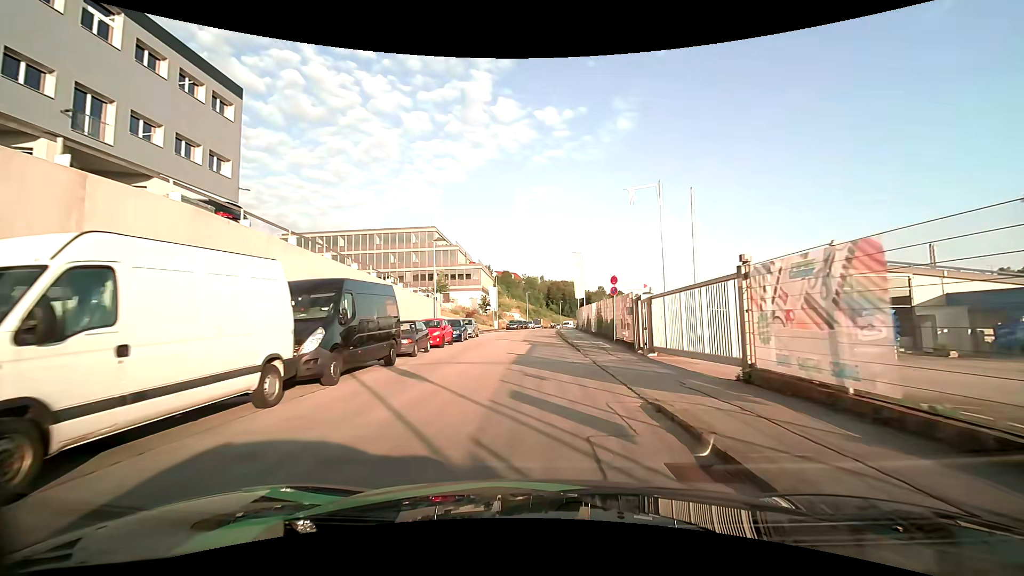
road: residential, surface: asphalt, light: Day
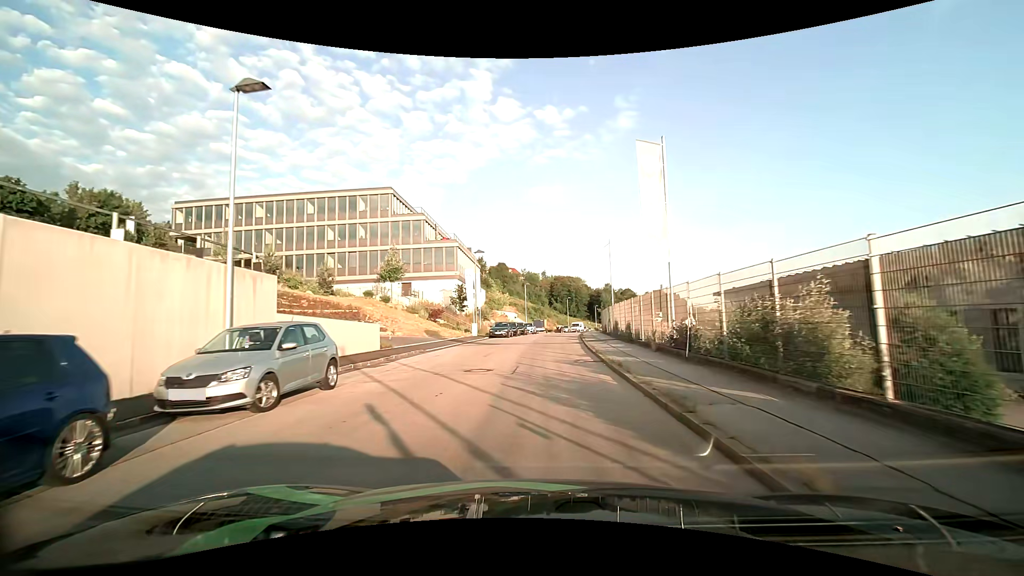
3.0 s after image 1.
(-0.4, +28.2) m; -1°
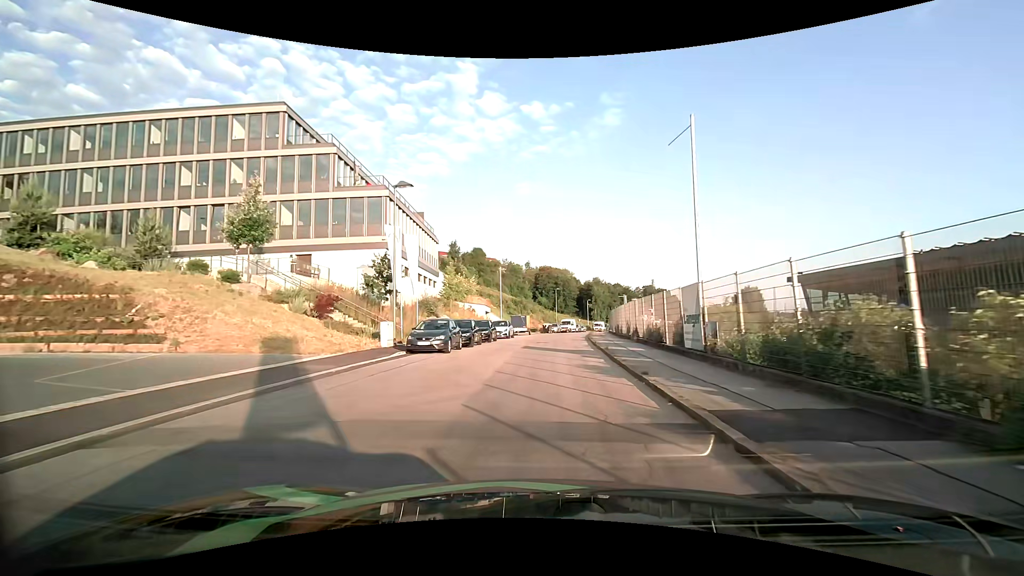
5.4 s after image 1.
(+0.4, +23.3) m; +2°
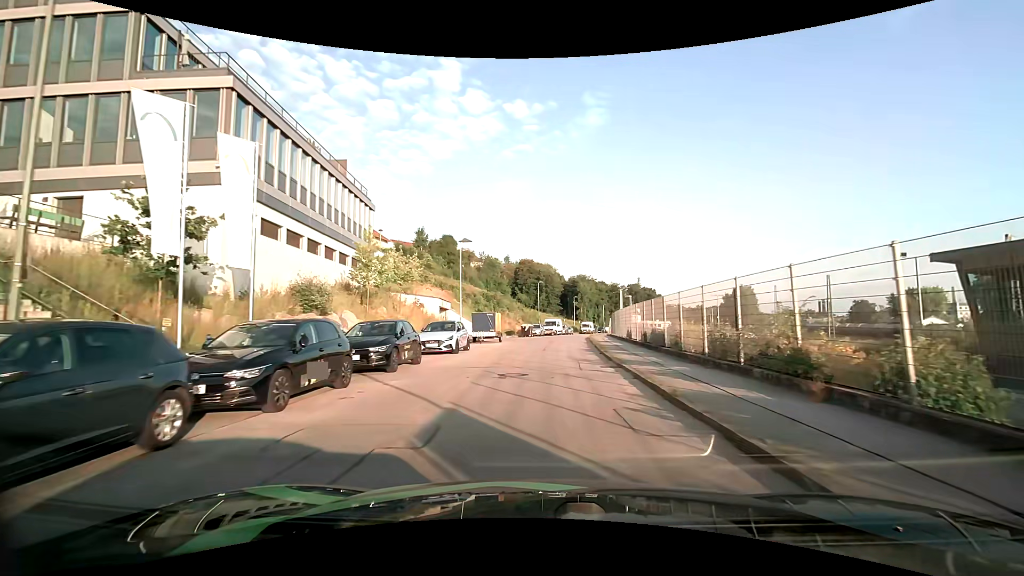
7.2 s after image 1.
(+0.1, +17.5) m; +2°
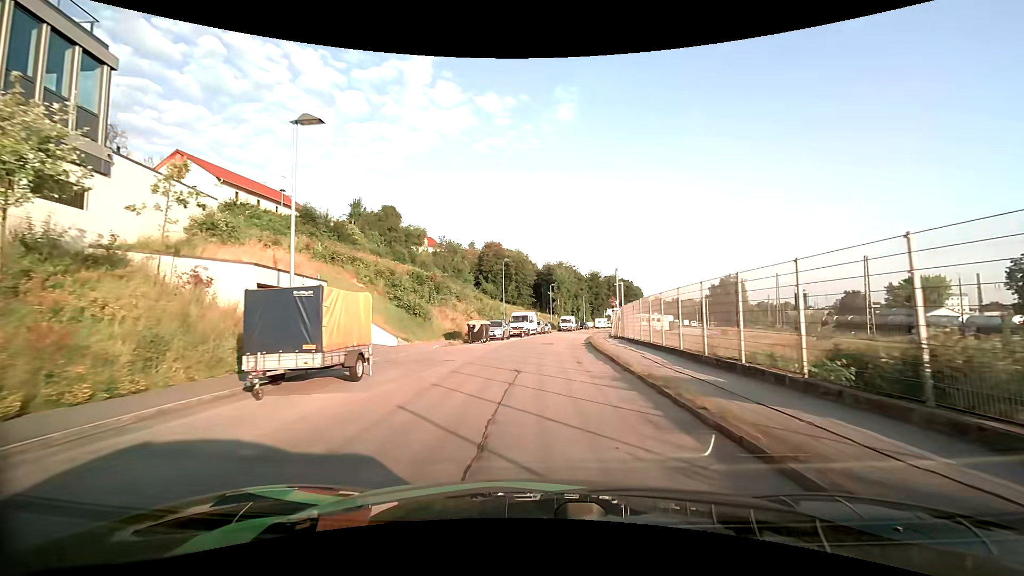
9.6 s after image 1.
(+0.8, +23.5) m; +3°
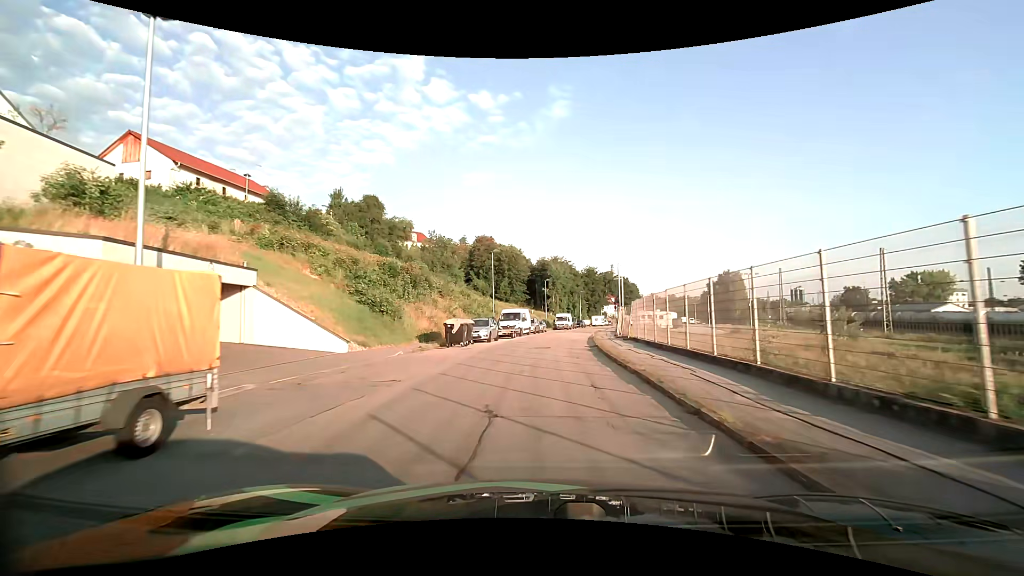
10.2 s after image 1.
(0.0, +5.9) m; 0°
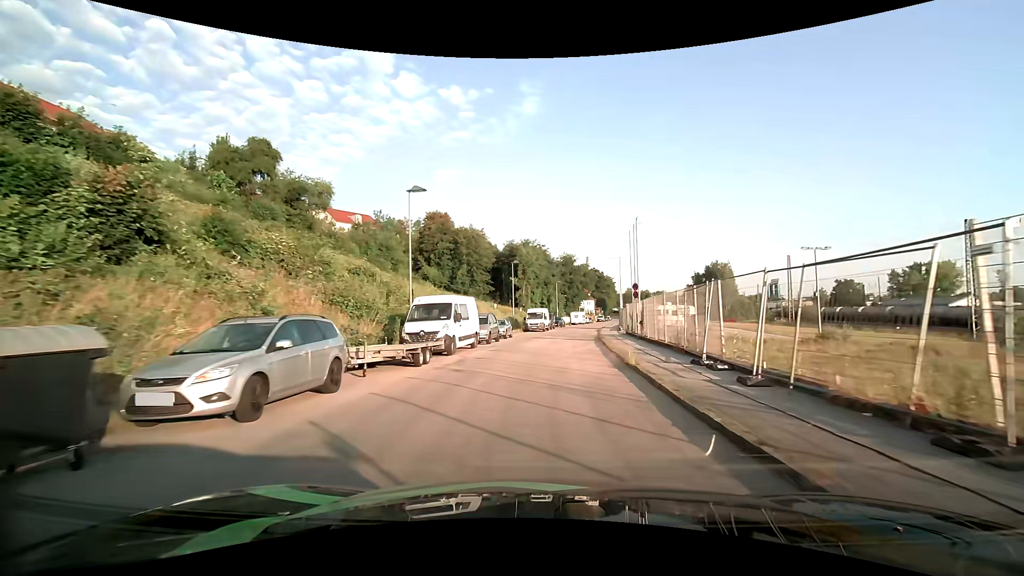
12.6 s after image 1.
(+0.7, +23.1) m; +3°
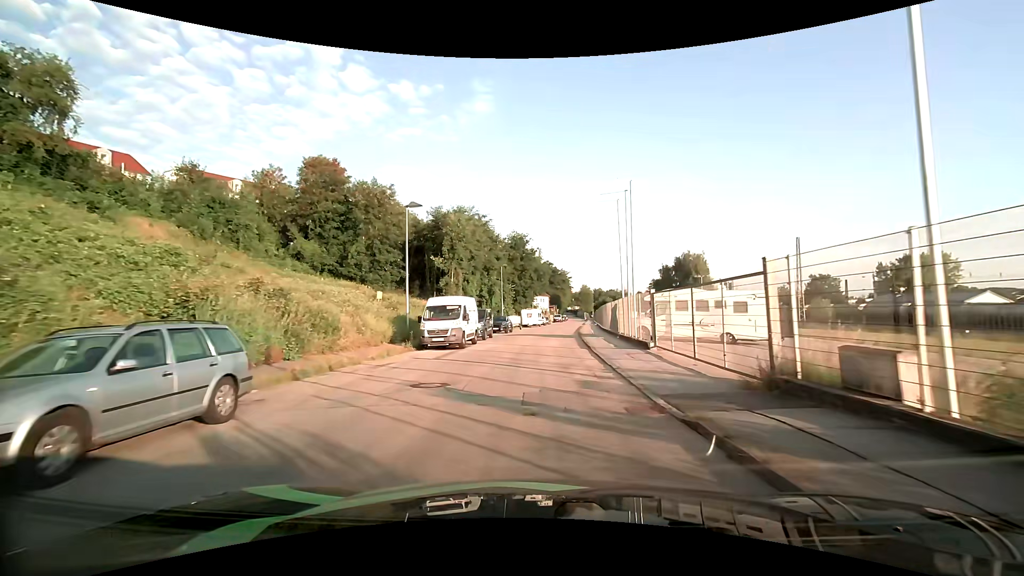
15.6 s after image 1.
(+1.9, +29.6) m; +6°
